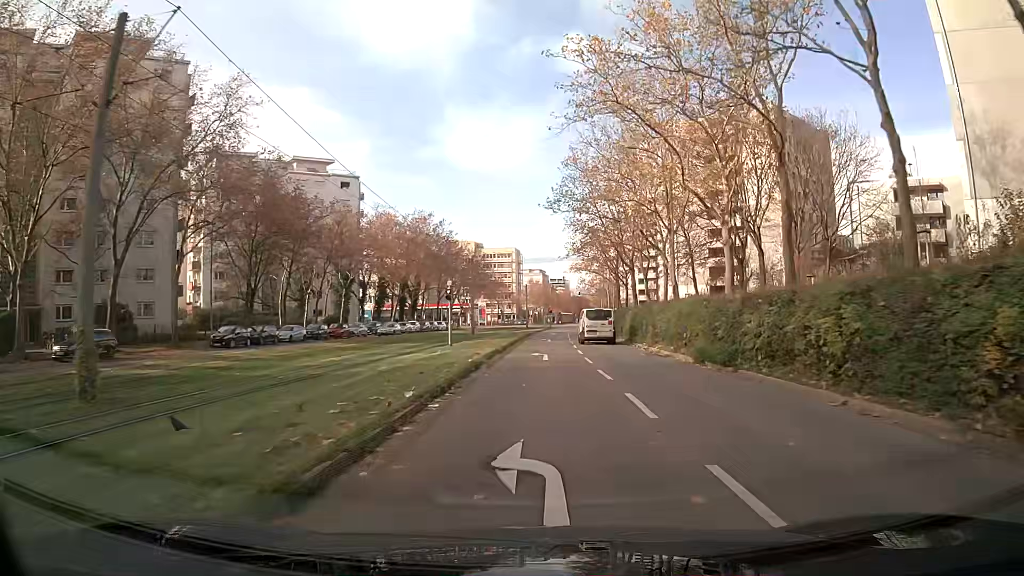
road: tertiary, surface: asphalt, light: Day
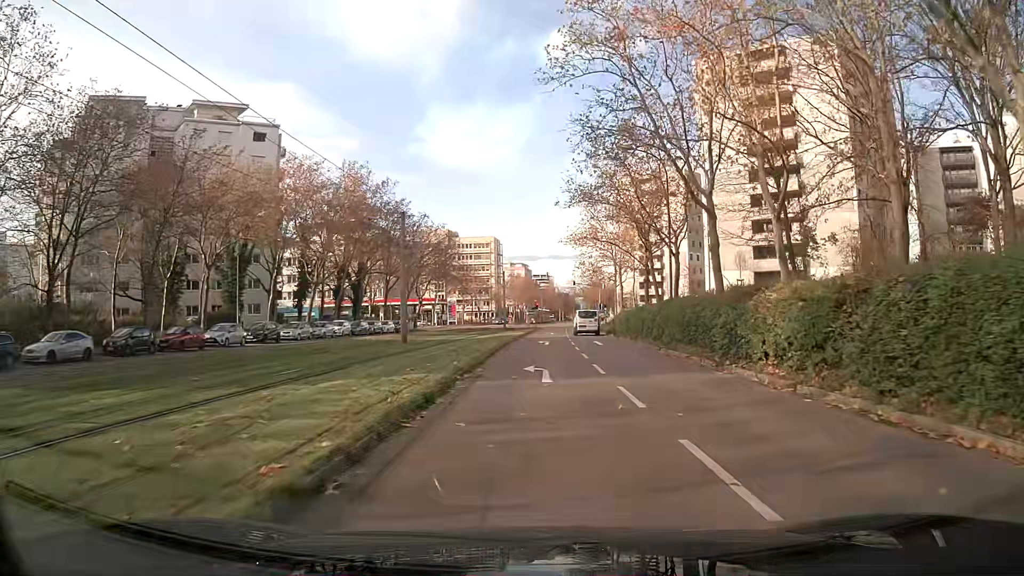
(+0.4, +28.5) m; +1°
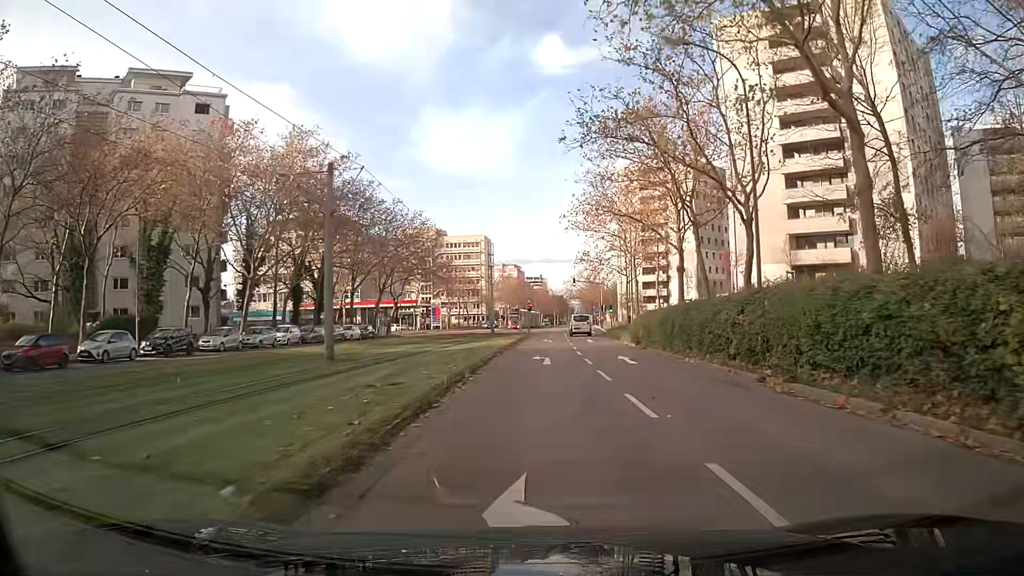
(+0.1, +13.2) m; +1°
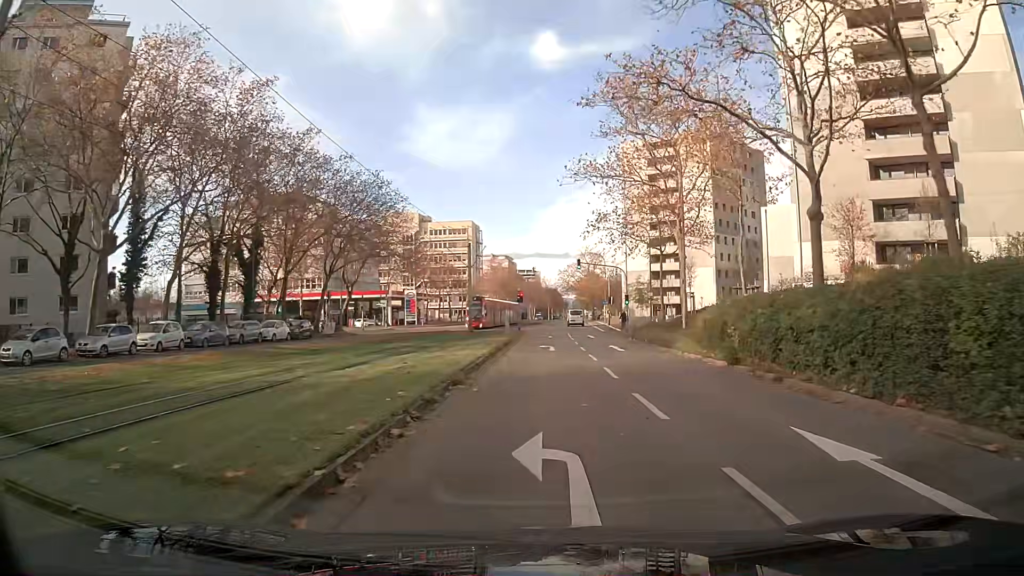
(+0.1, +18.2) m; +1°
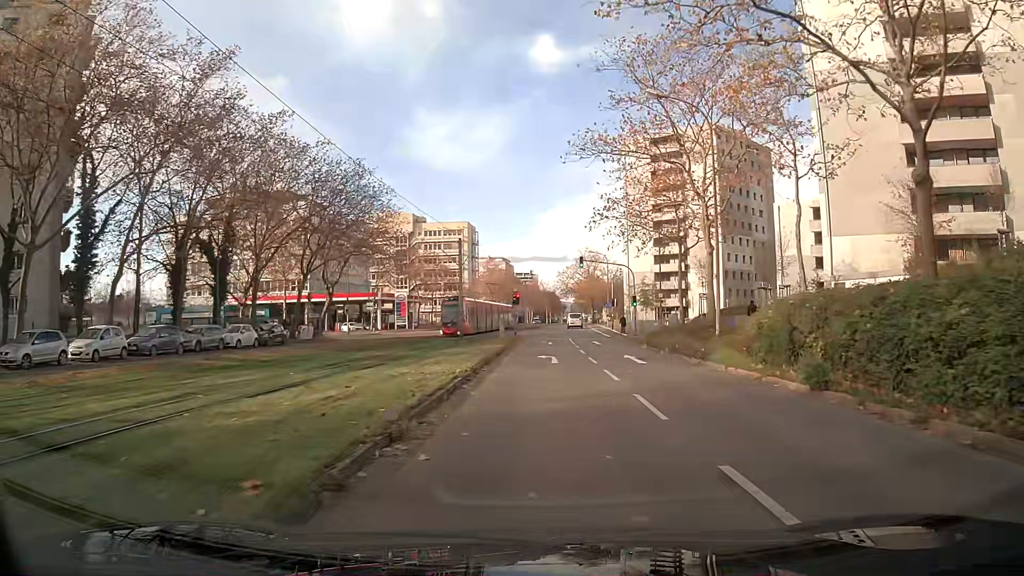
(0.0, +5.7) m; 0°
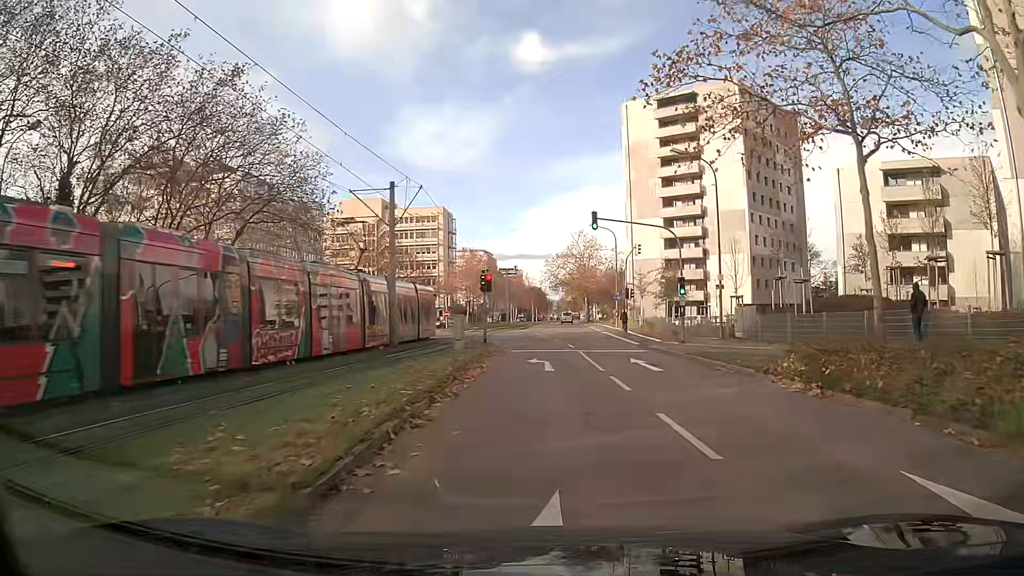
(+0.2, +20.6) m; +1°
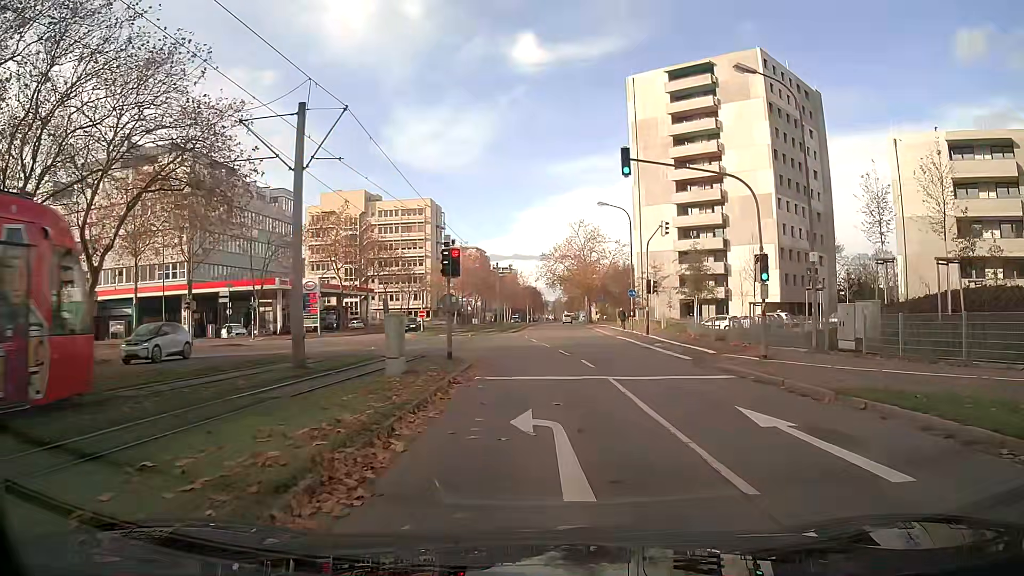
(0.0, +11.8) m; 0°
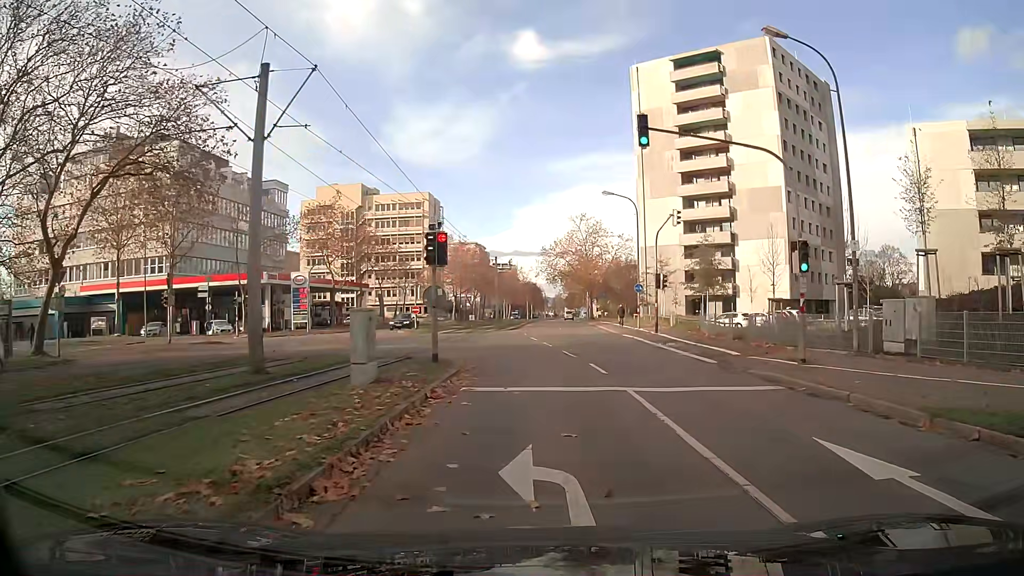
(0.0, +2.9) m; +1°
(0, +10) (-1, +20) (-5, +29) (-13, +36) (-22, +40) (-31, +41) (-41, +42) (-42, +51) (-39, +60) (-38, +70) m
